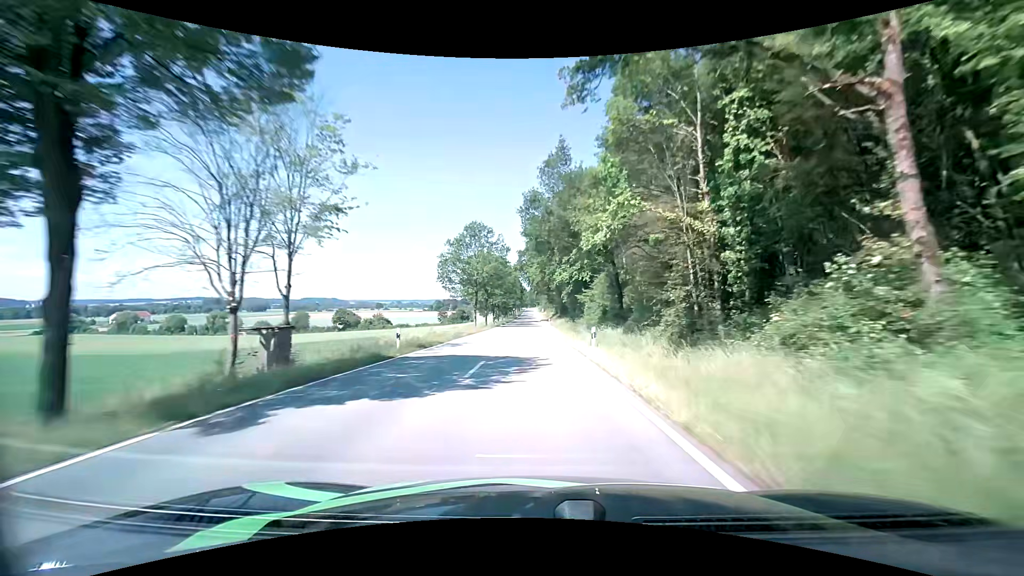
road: tertiary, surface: asphalt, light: Day
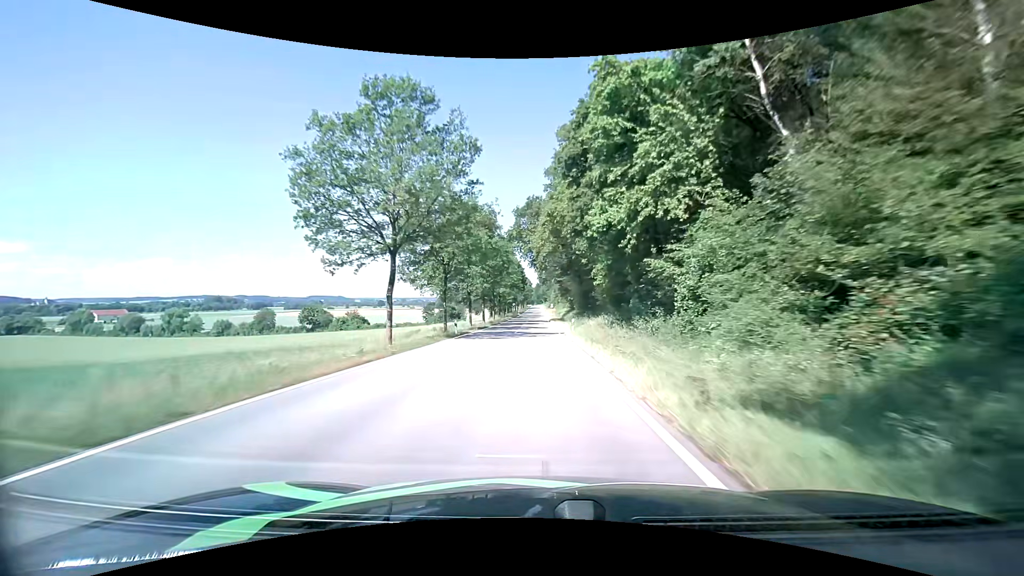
(-0.2, +39.4) m; -1°
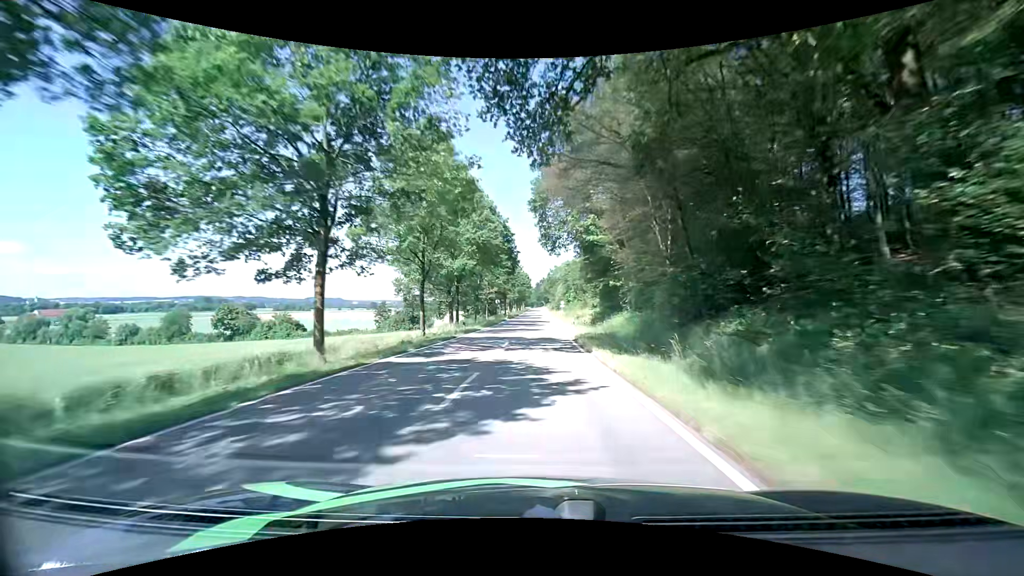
(-0.3, +51.5) m; 0°
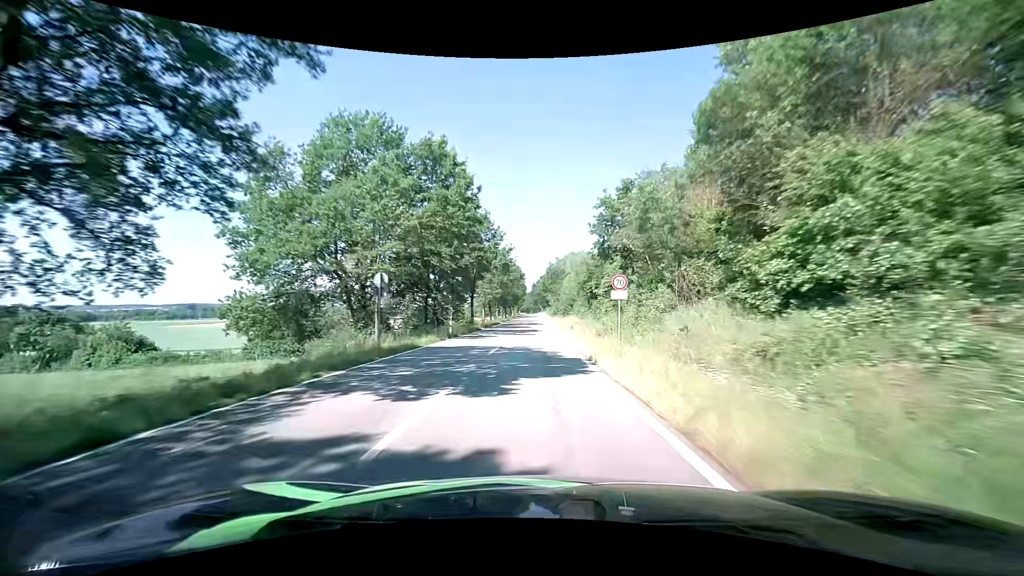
(+0.1, +52.7) m; +1°
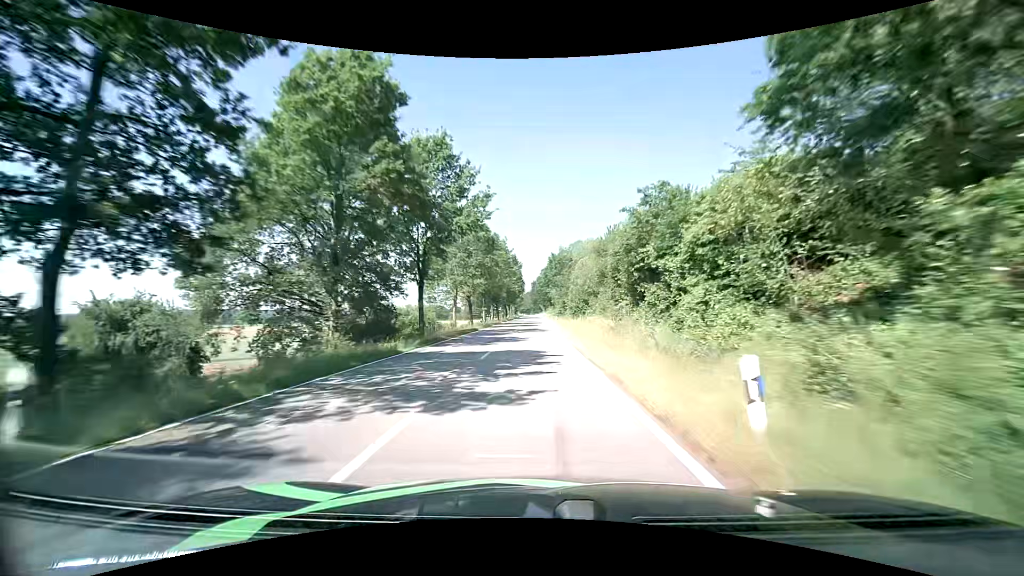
(-0.2, +26.9) m; 0°
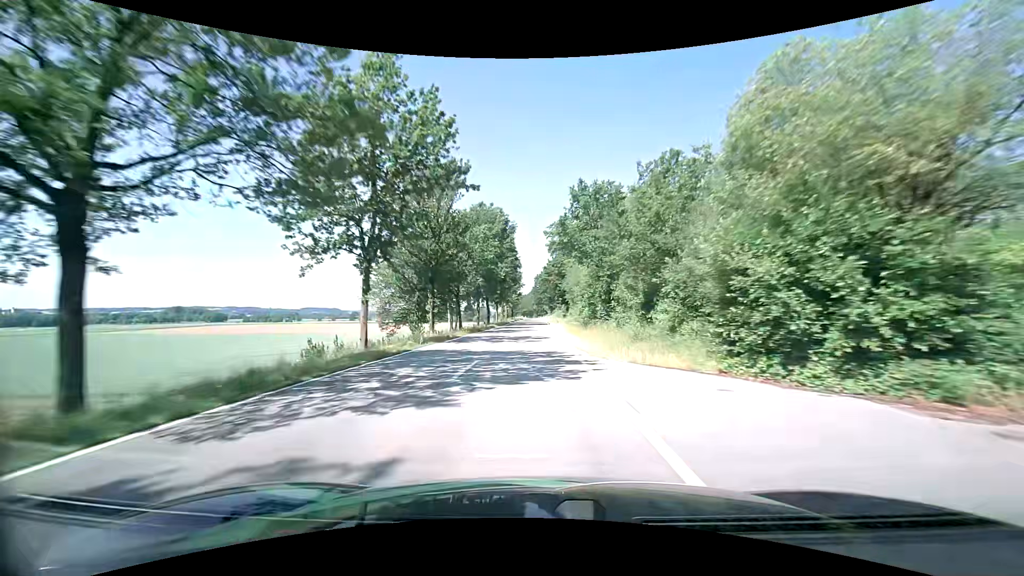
(-0.5, +54.4) m; -1°
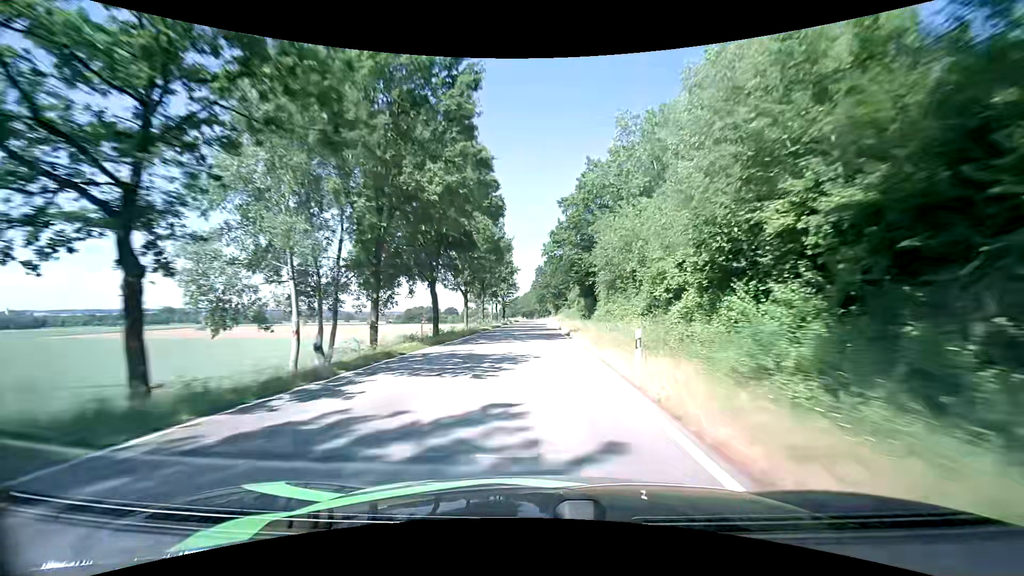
(0.0, +40.8) m; 0°
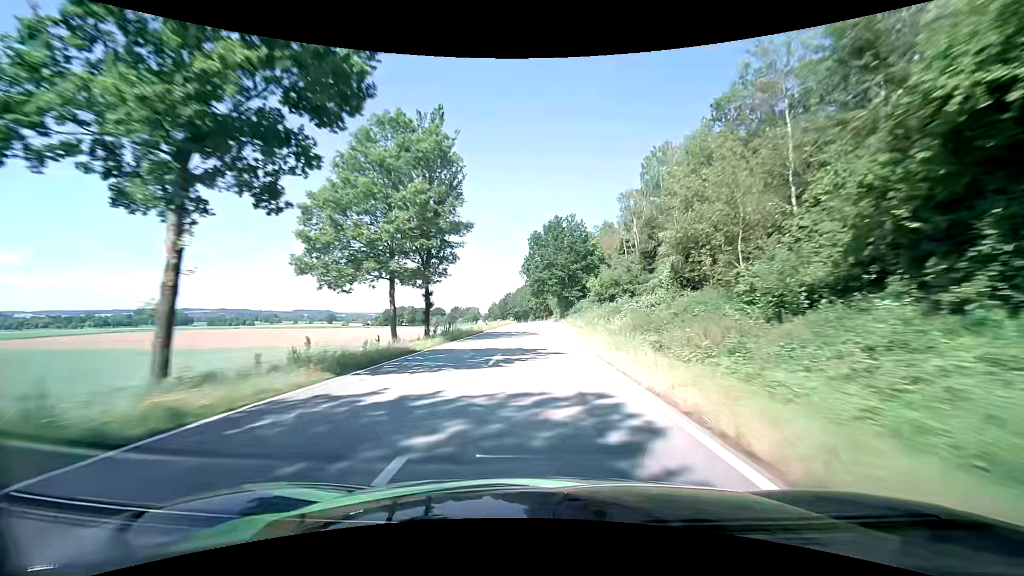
(+0.5, +68.3) m; +1°
(0, +10) (0, +20) (0, +30) (0, +40) (0, +50) (0, +60) (0, +70) (0, +80) (0, +90) (0, +100) m
